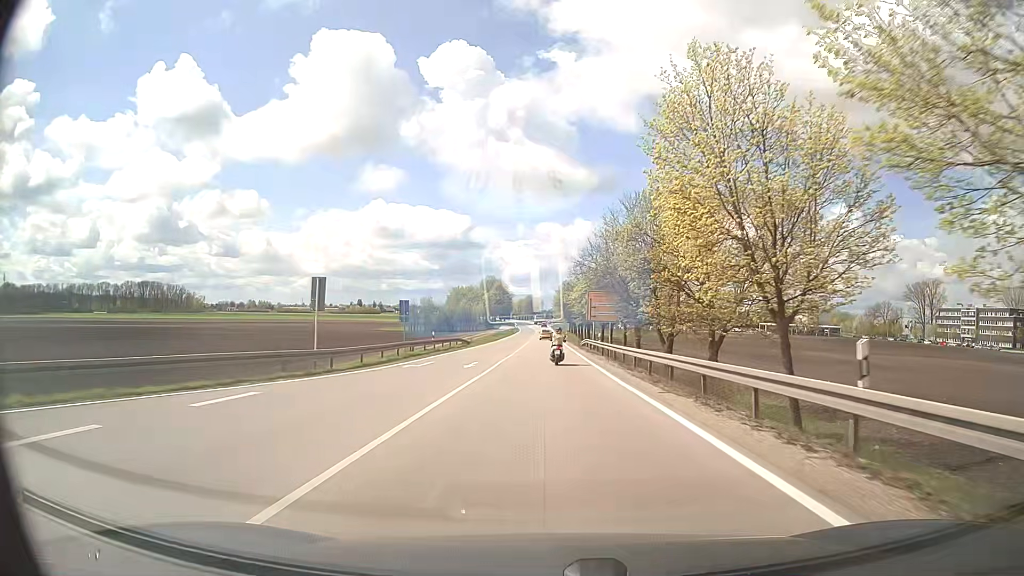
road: secondary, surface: asphalt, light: Day
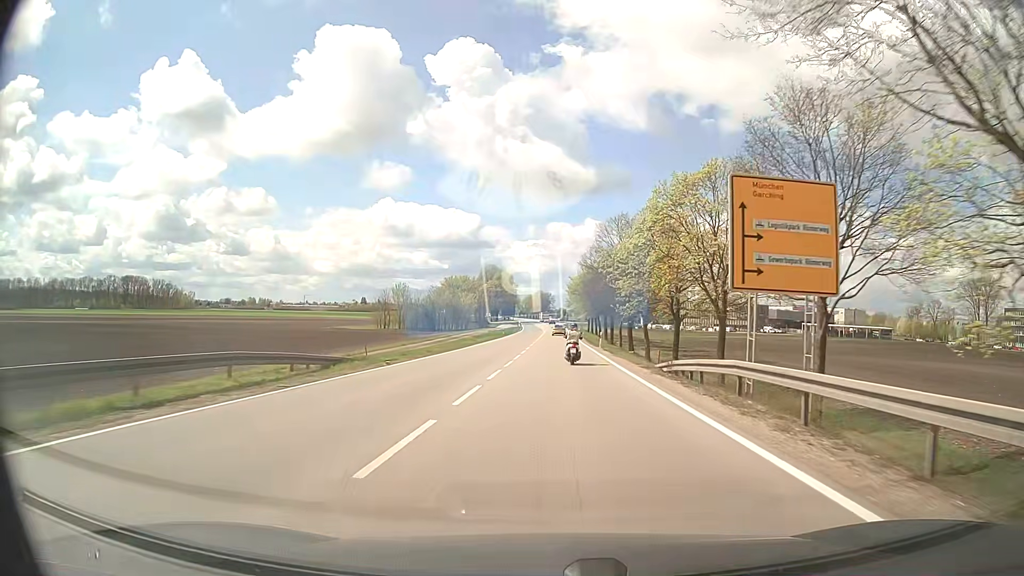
(-0.2, +45.7) m; 0°
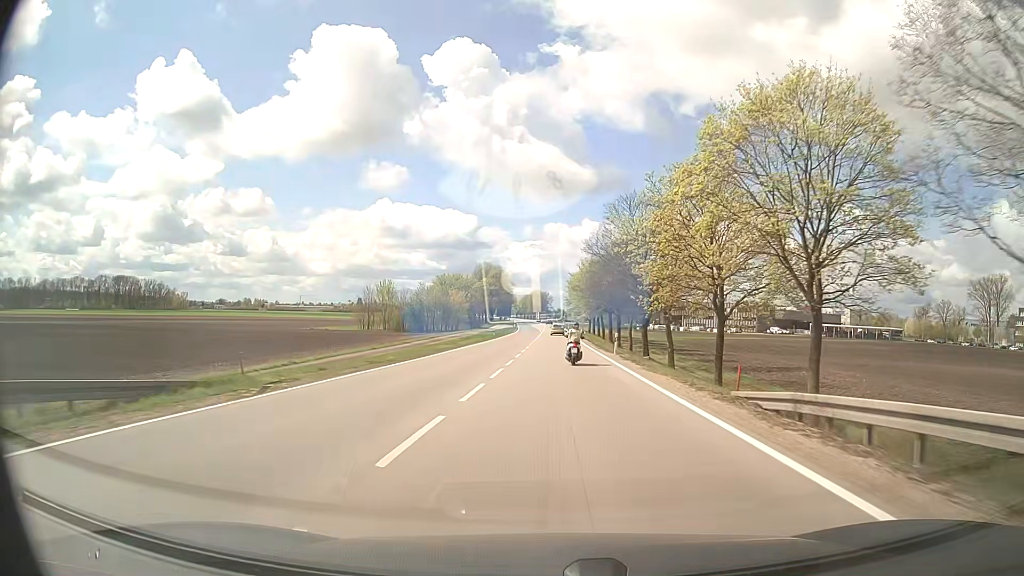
(0.0, +11.6) m; 0°
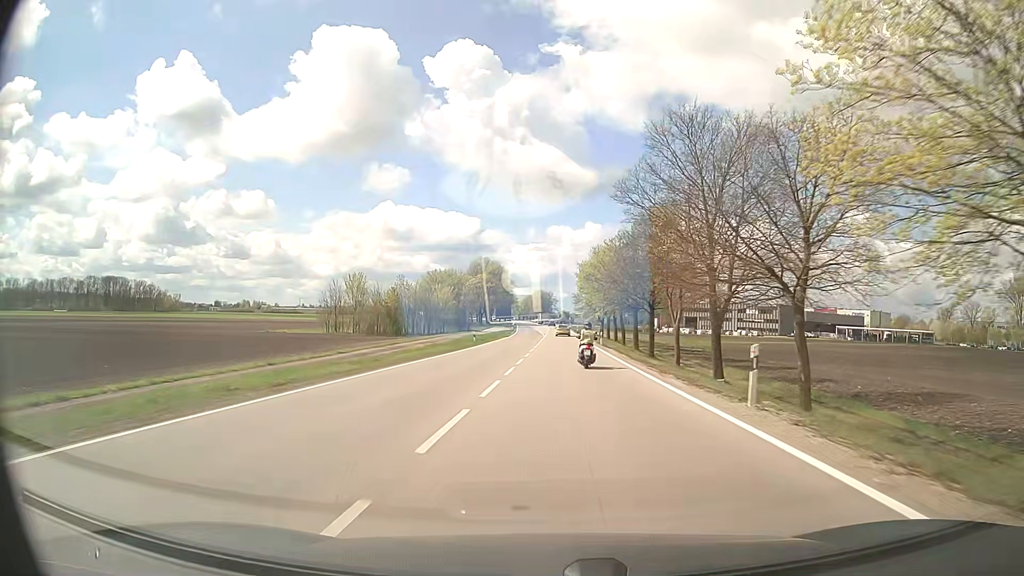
(-0.1, +23.2) m; -1°
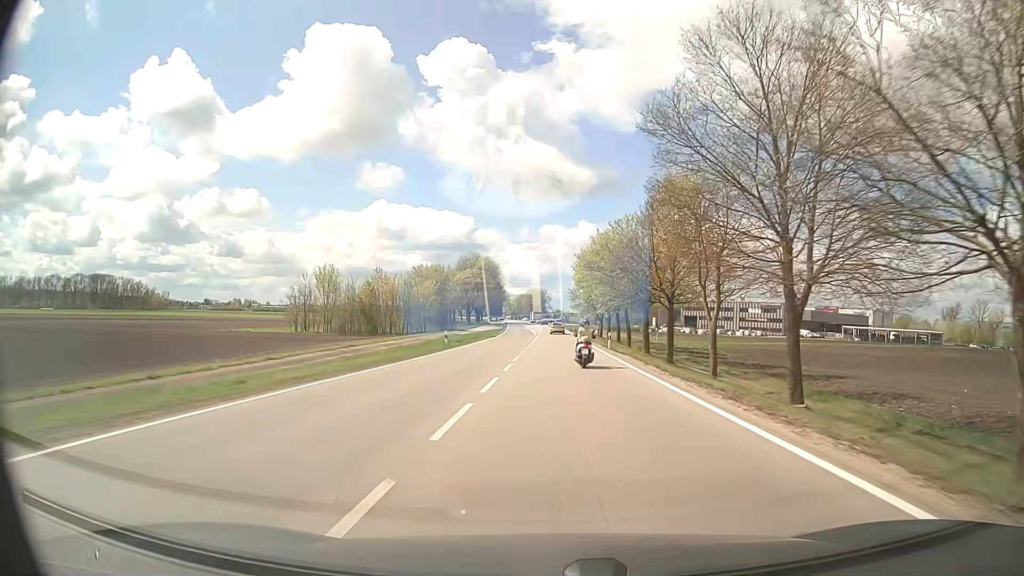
(0.0, +11.5) m; +1°
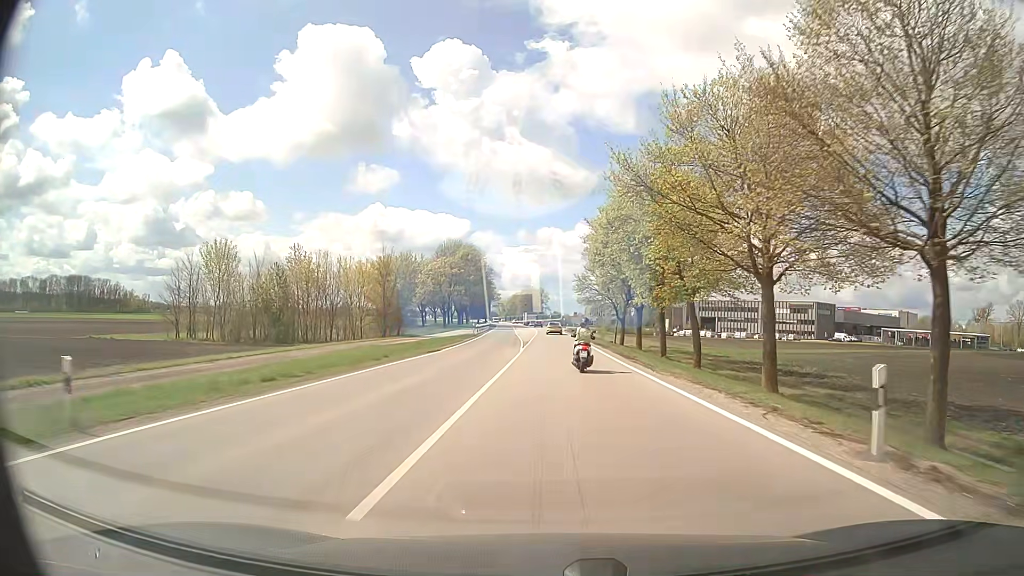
(+0.1, +33.0) m; 0°
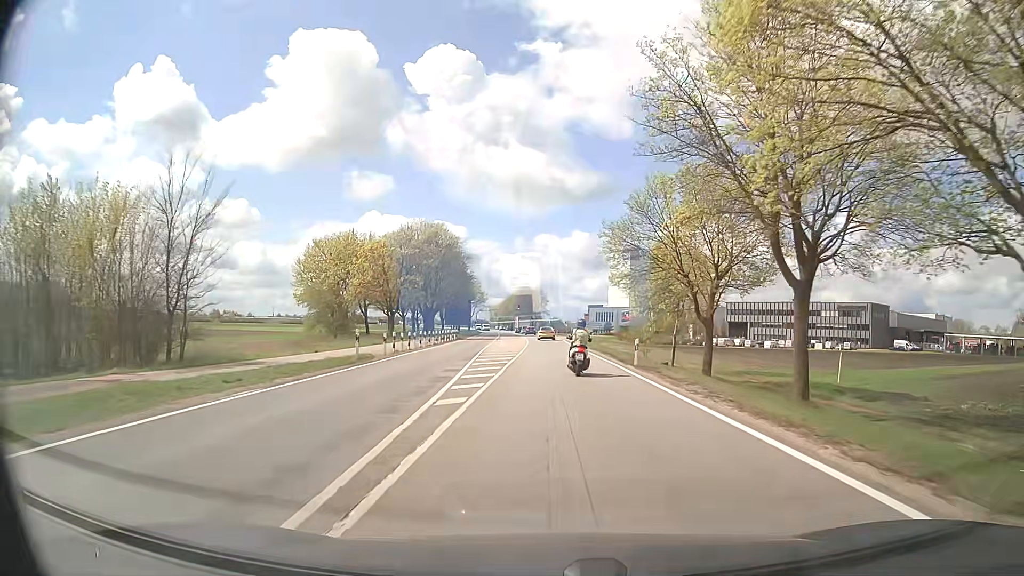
(+0.2, +39.0) m; 0°
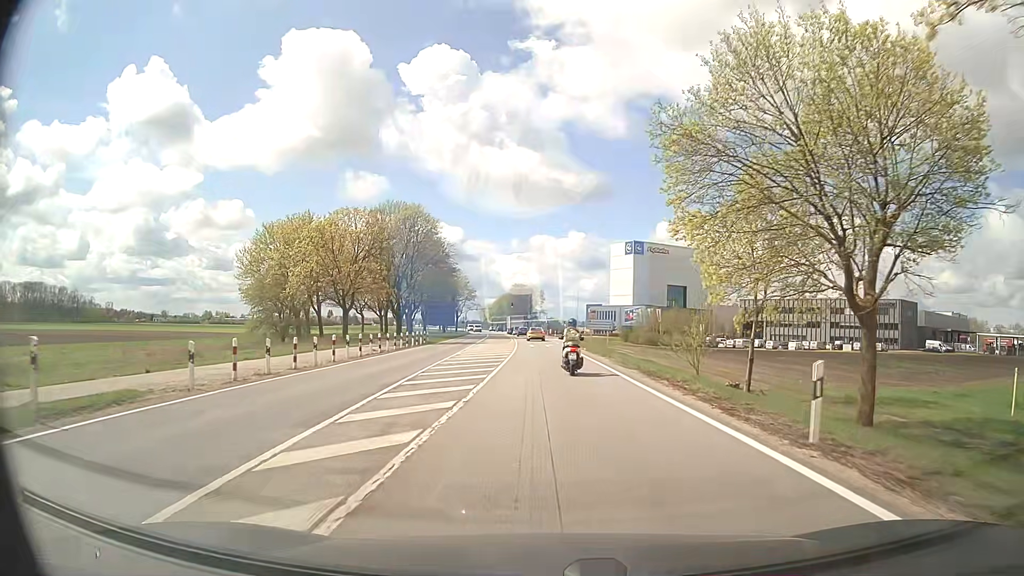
(0.0, +17.5) m; 0°
(0, +10) (0, +20) (0, +30) (-1, +40) (-1, +50) (-1, +60) (-2, +70) (-2, +80) (-3, +90) (-4, +100) m
